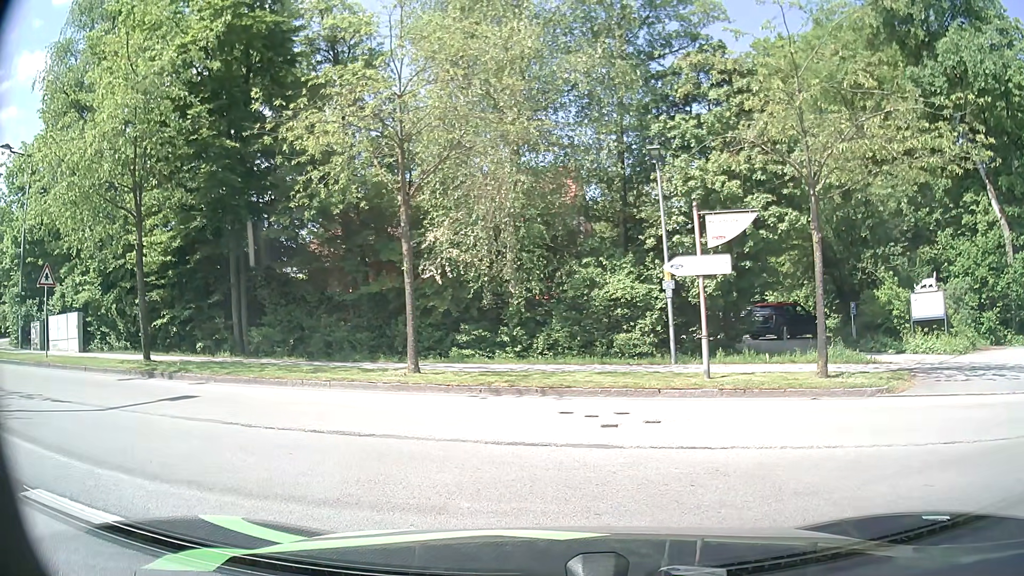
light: Day
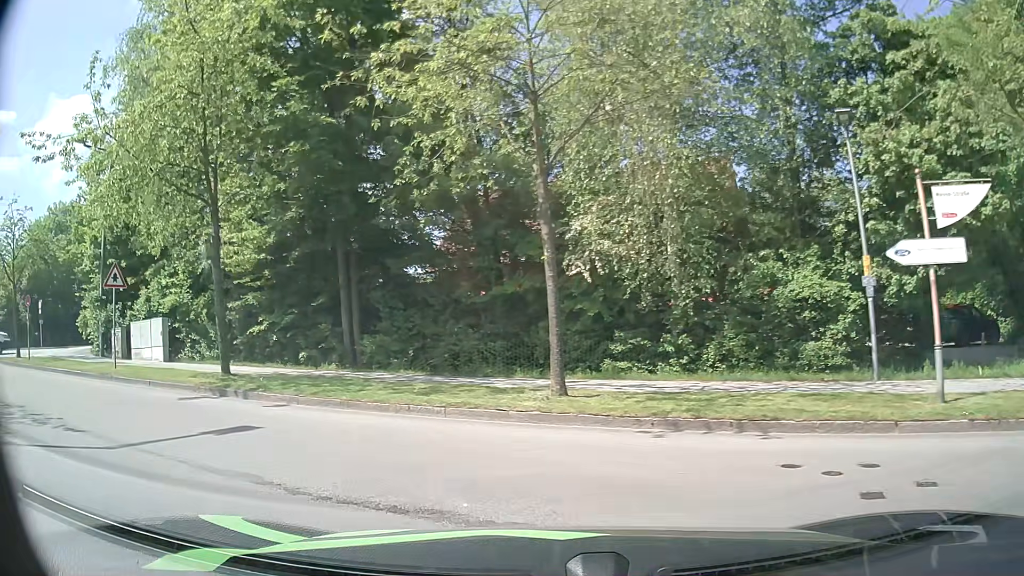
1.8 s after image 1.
(-0.5, +3.6) m; -14°
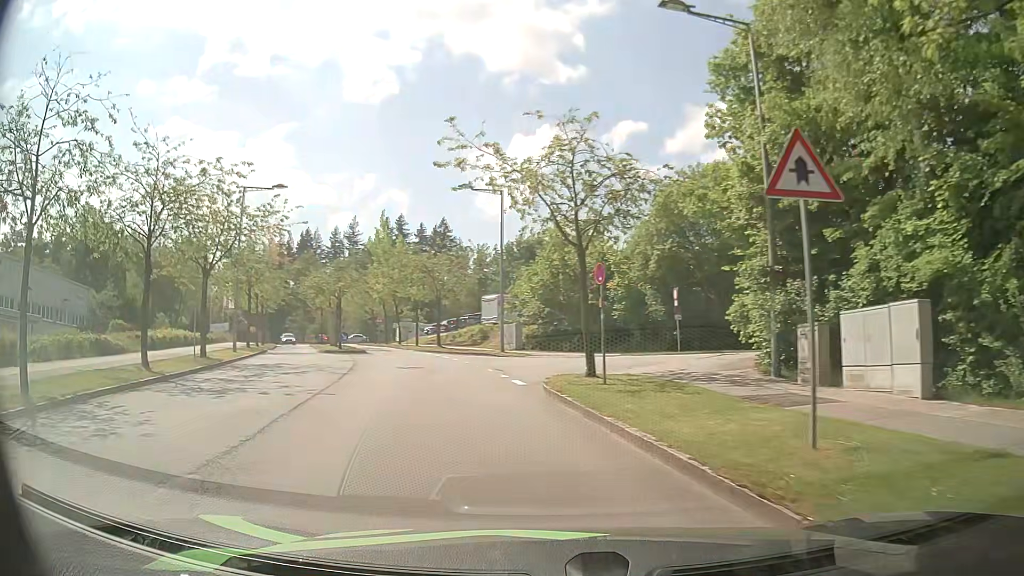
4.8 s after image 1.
(-7.2, +11.9) m; -59°
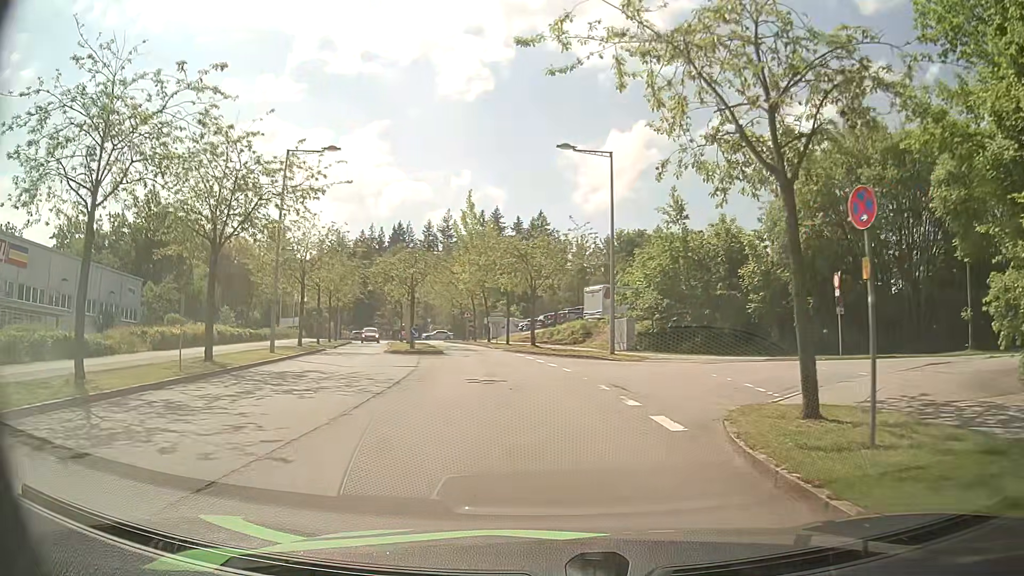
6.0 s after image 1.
(-0.8, +7.7) m; -9°
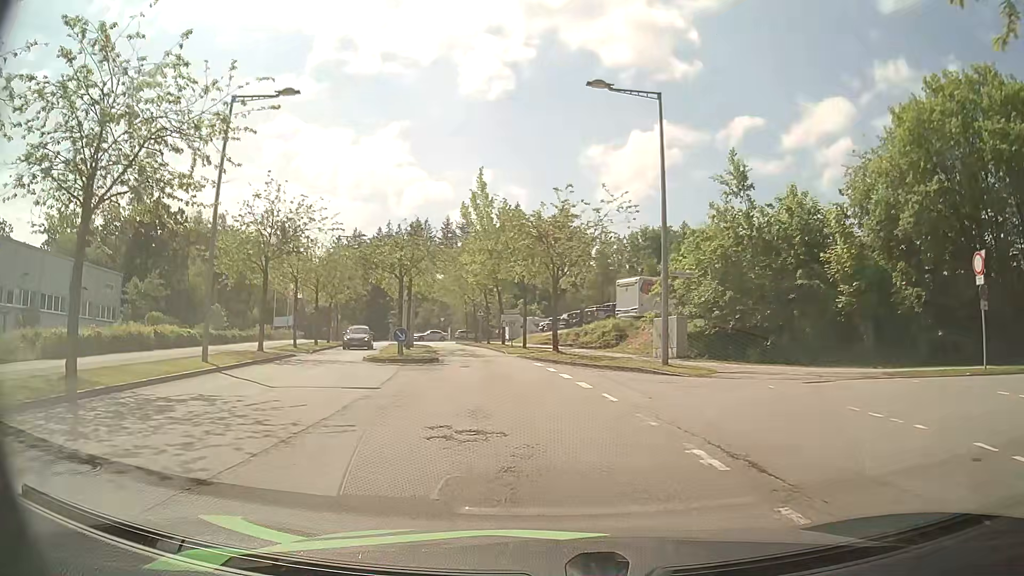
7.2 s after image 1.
(-0.1, +8.0) m; -3°
